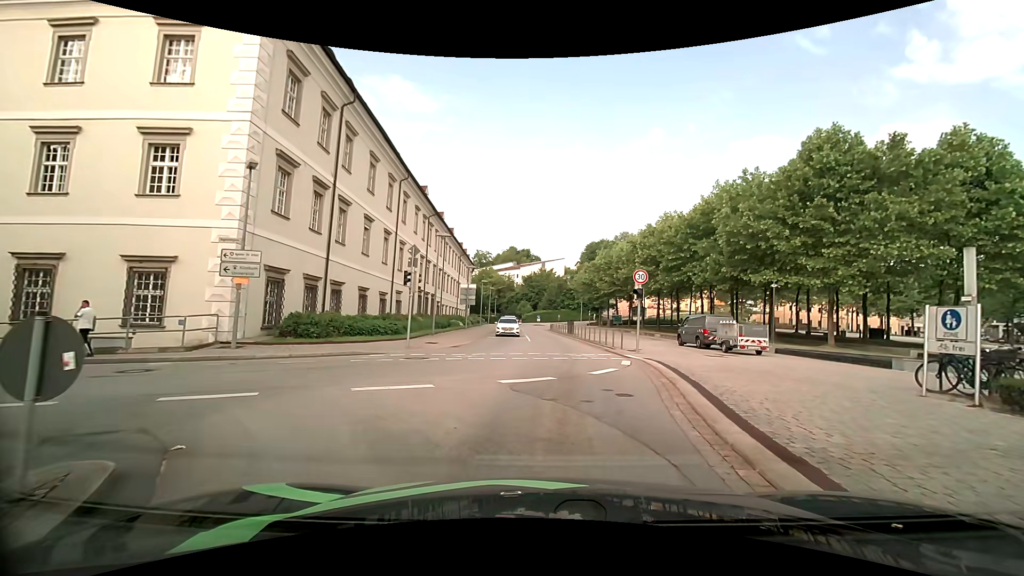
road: tertiary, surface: asphalt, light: Day
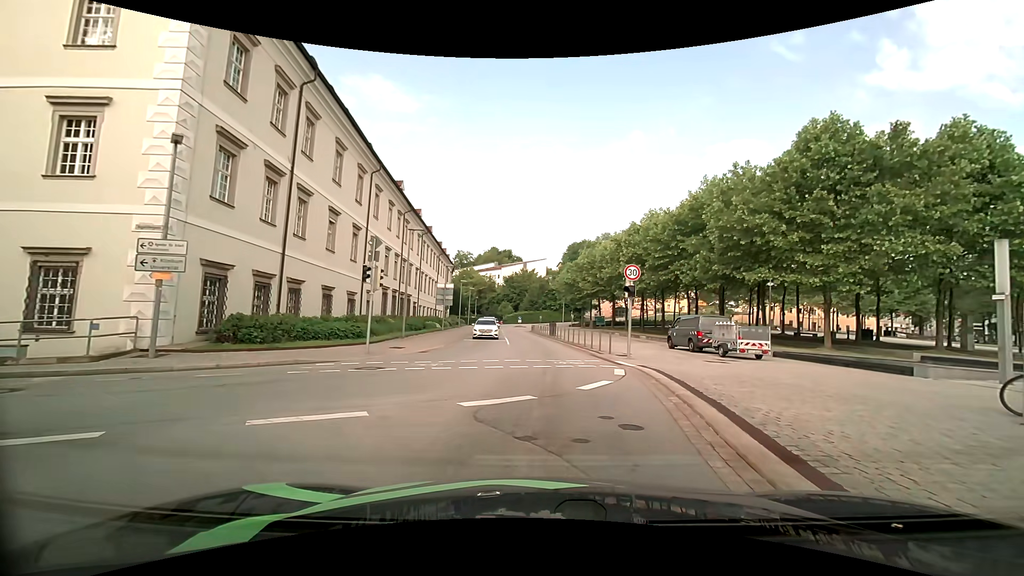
(+0.1, +2.6) m; +4°
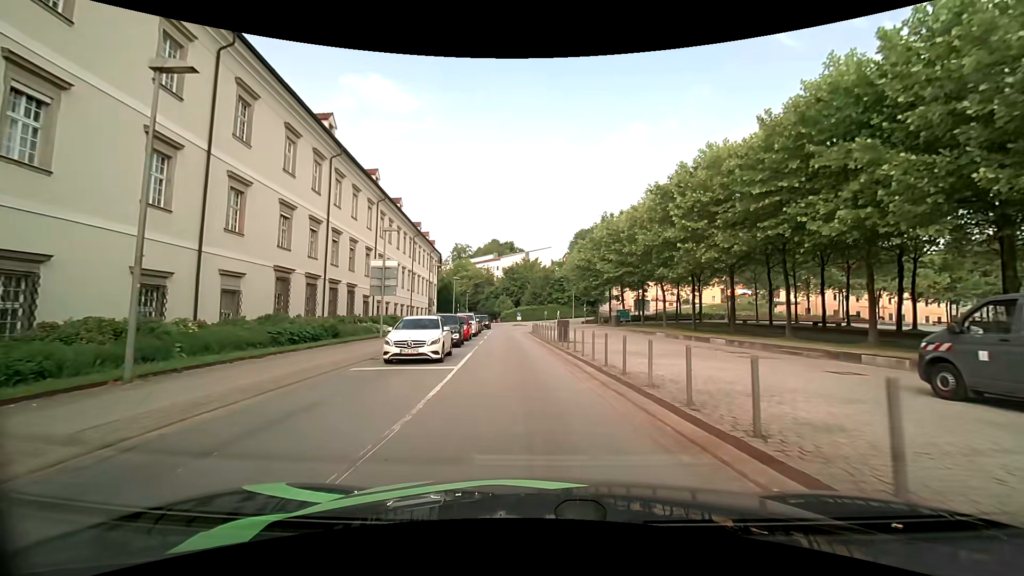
(+0.6, +19.9) m; 0°
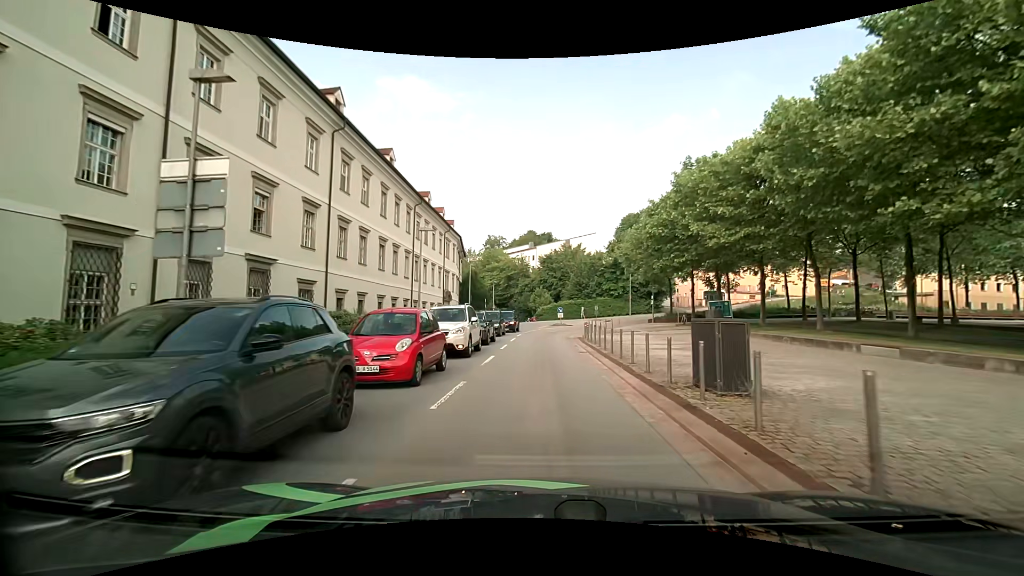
(-0.8, +19.8) m; -4°
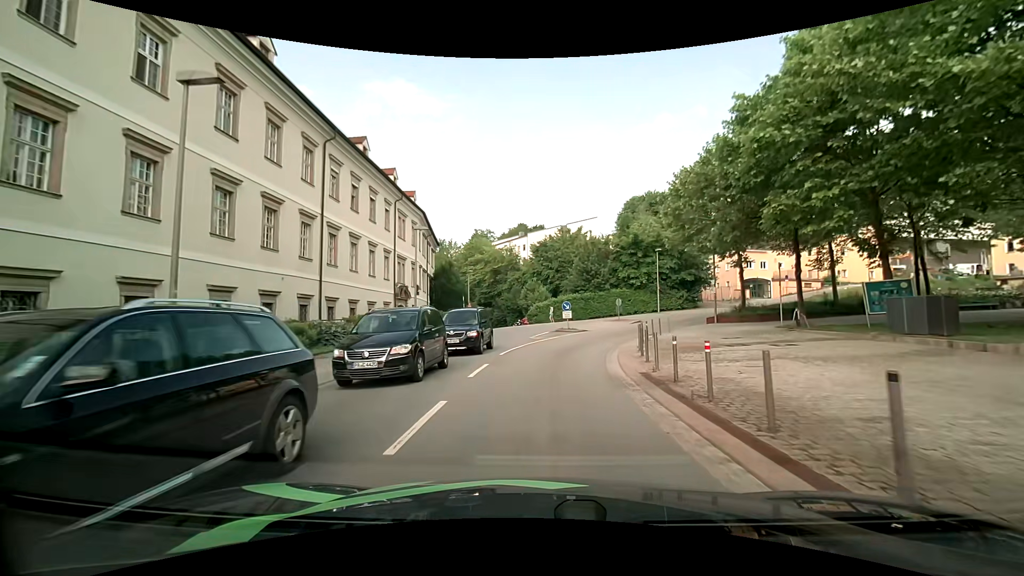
(0.0, +20.2) m; +1°
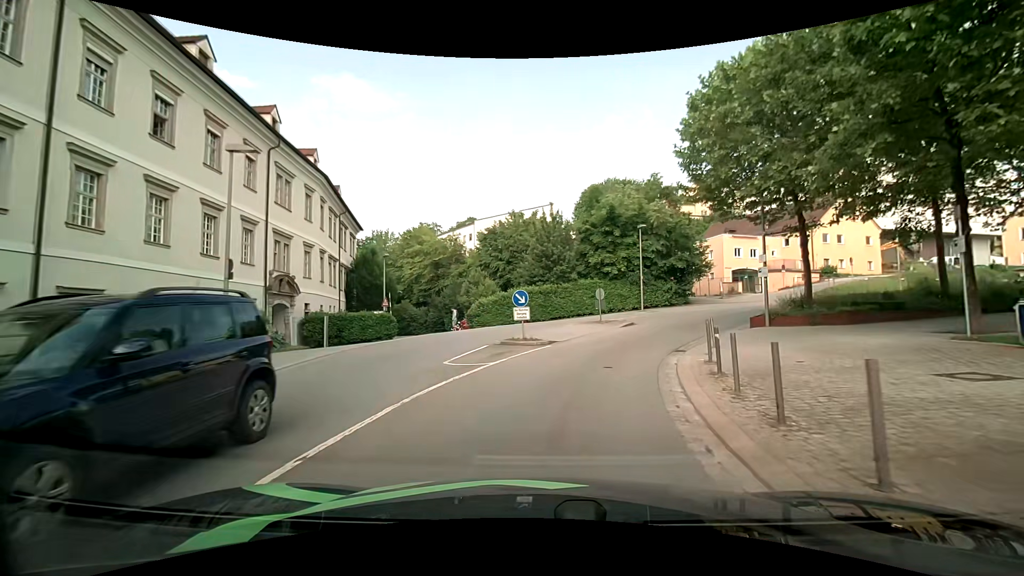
(+0.5, +14.3) m; +6°
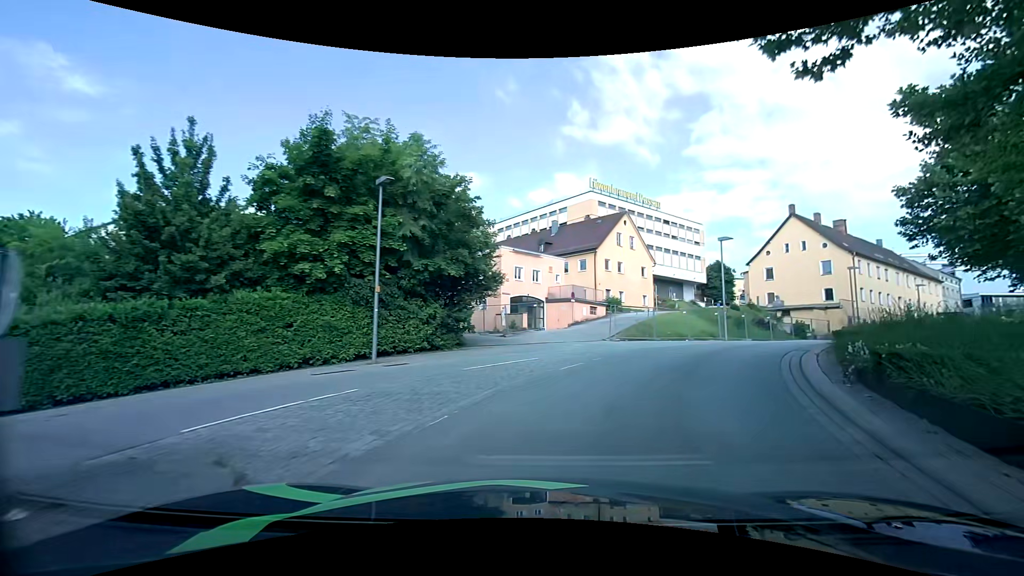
(+3.7, +21.0) m; +28°
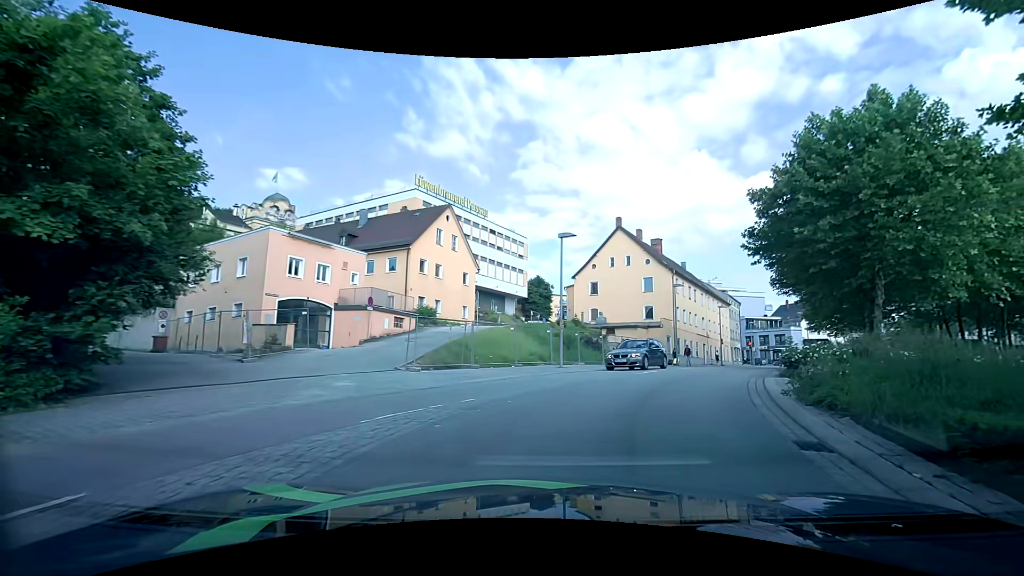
(+1.5, +9.7) m; +19°
